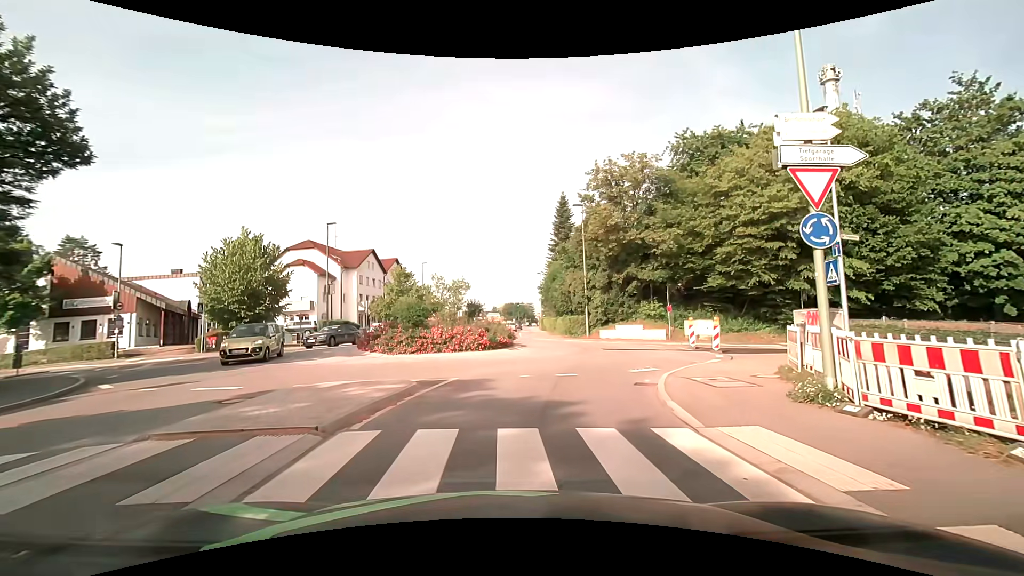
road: tertiary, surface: asphalt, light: Day
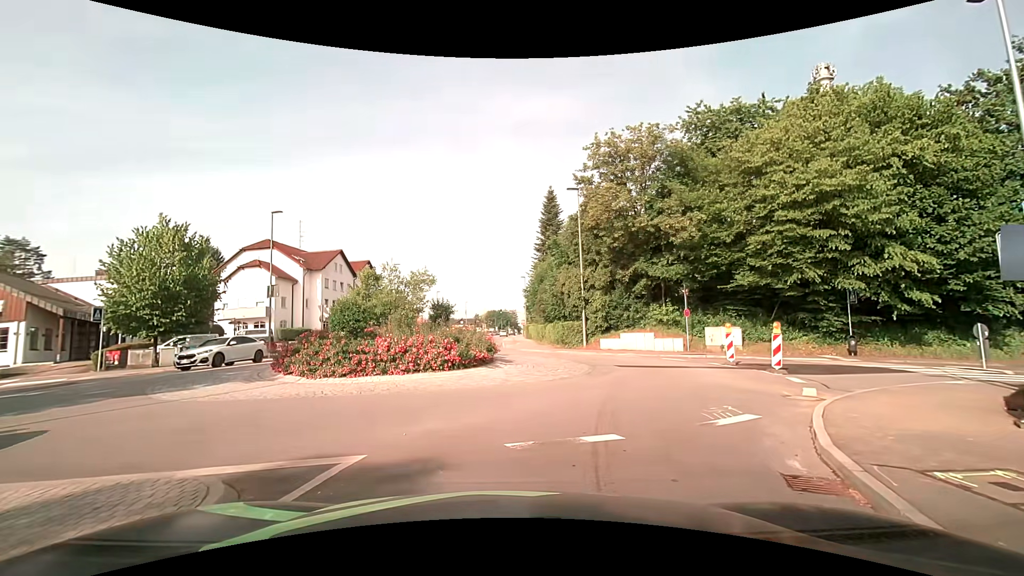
(+0.1, +6.6) m; +3°
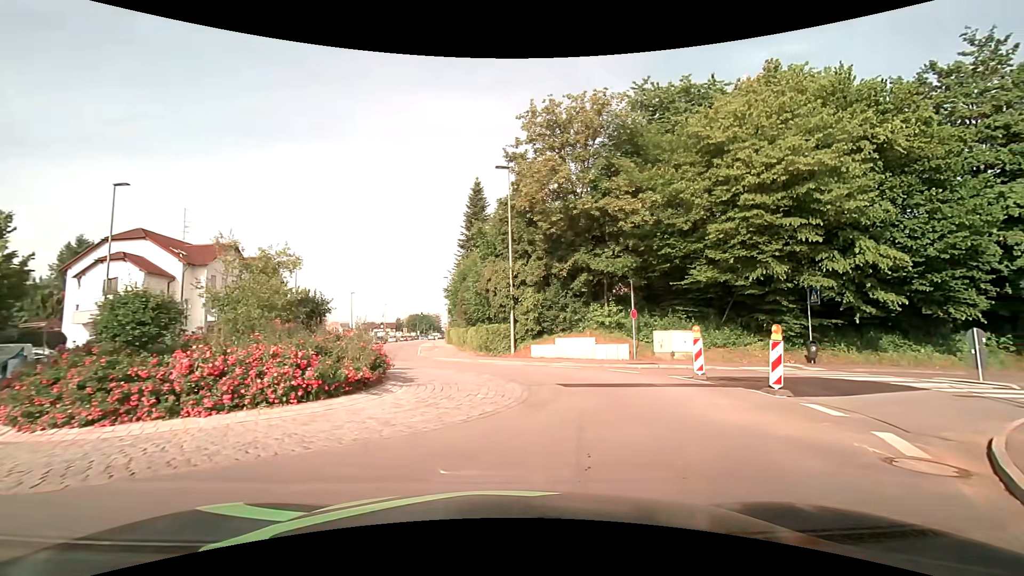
(+0.2, +5.6) m; +8°
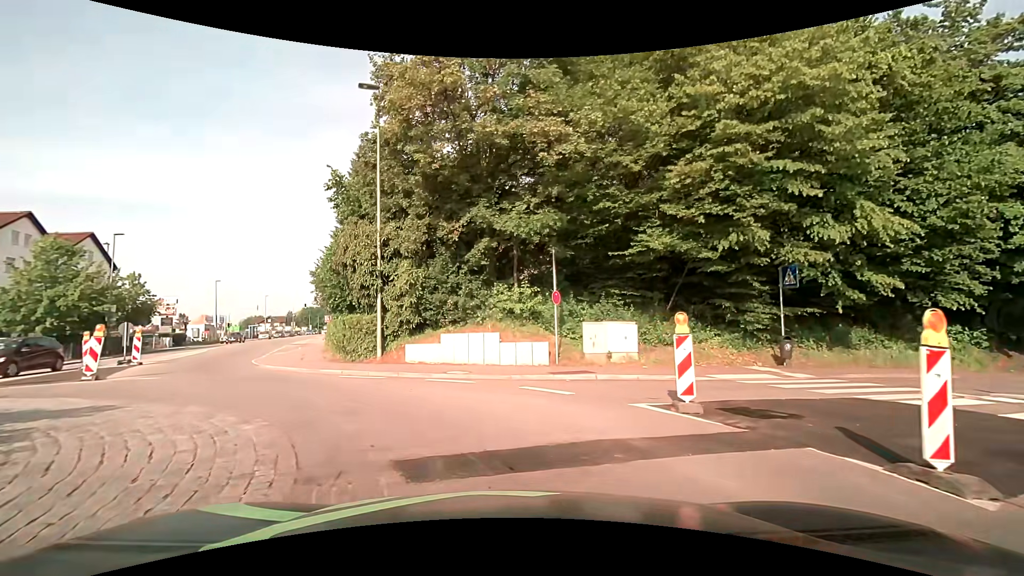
(+1.1, +8.0) m; +11°
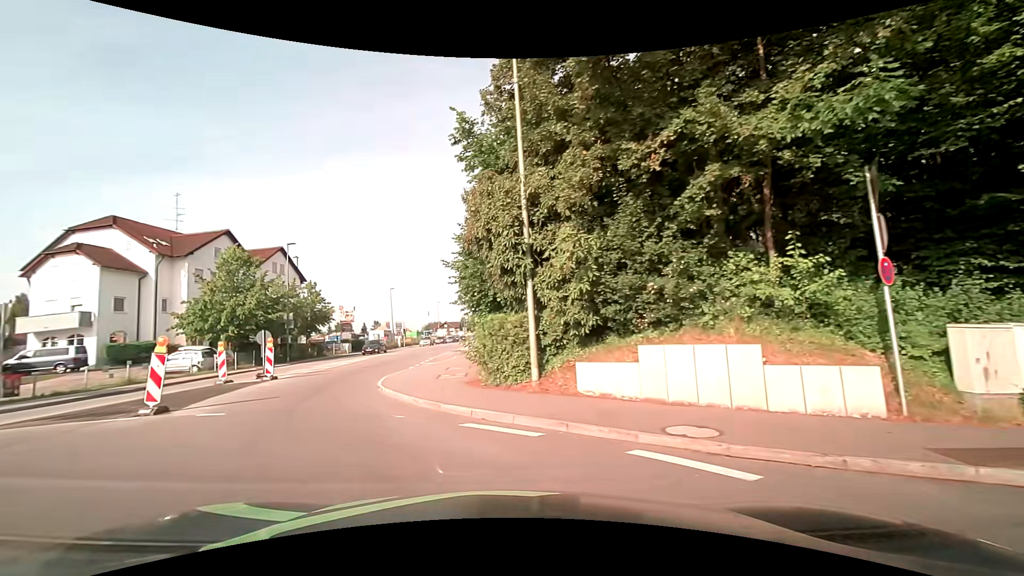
(-0.8, +7.1) m; -18°
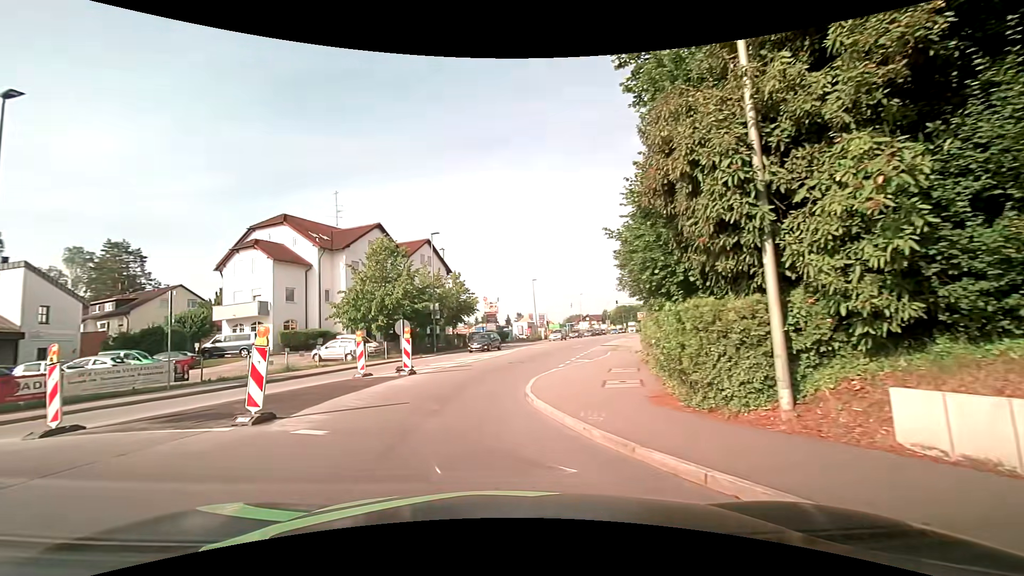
(-0.6, +3.9) m; -16°
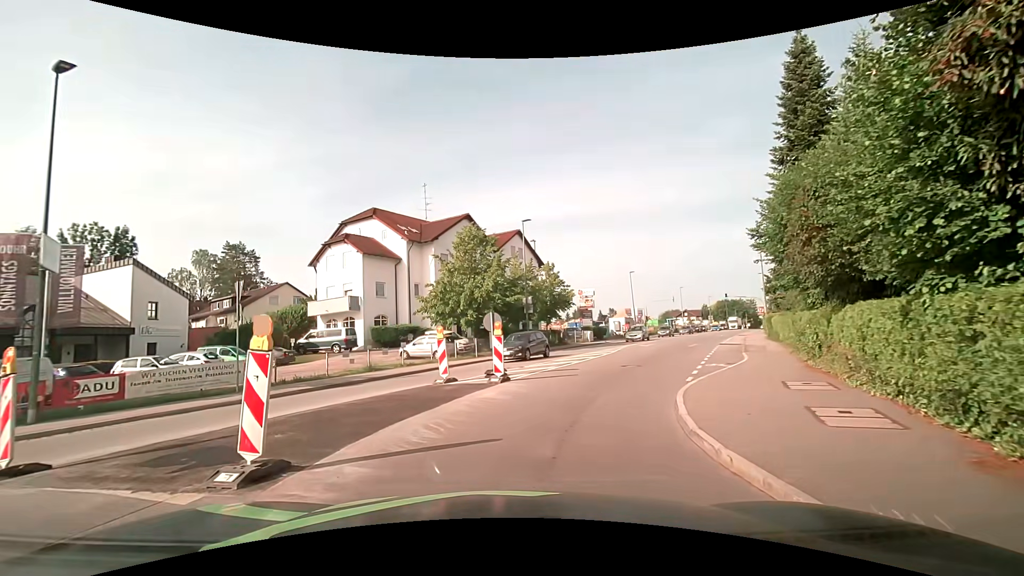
(-0.4, +4.1) m; -11°
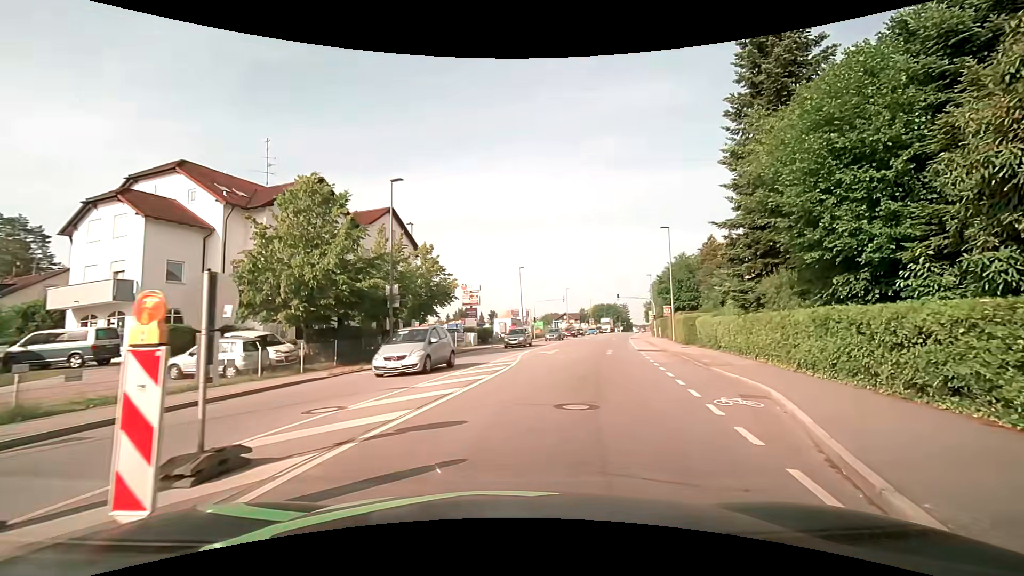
(+0.8, +10.4) m; +12°
(+2, +10) (+4, +20) (+6, +29) (+9, +39) (+11, +49) (+13, +58) (+16, +68) (+19, +78) (+22, +87) (+25, +97) m
